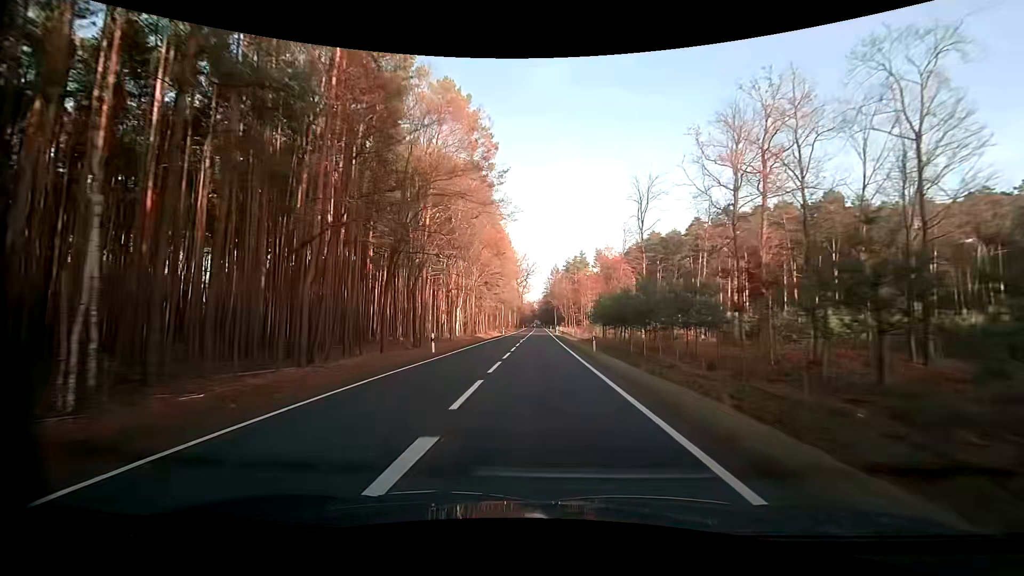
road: primary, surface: asphalt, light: Day
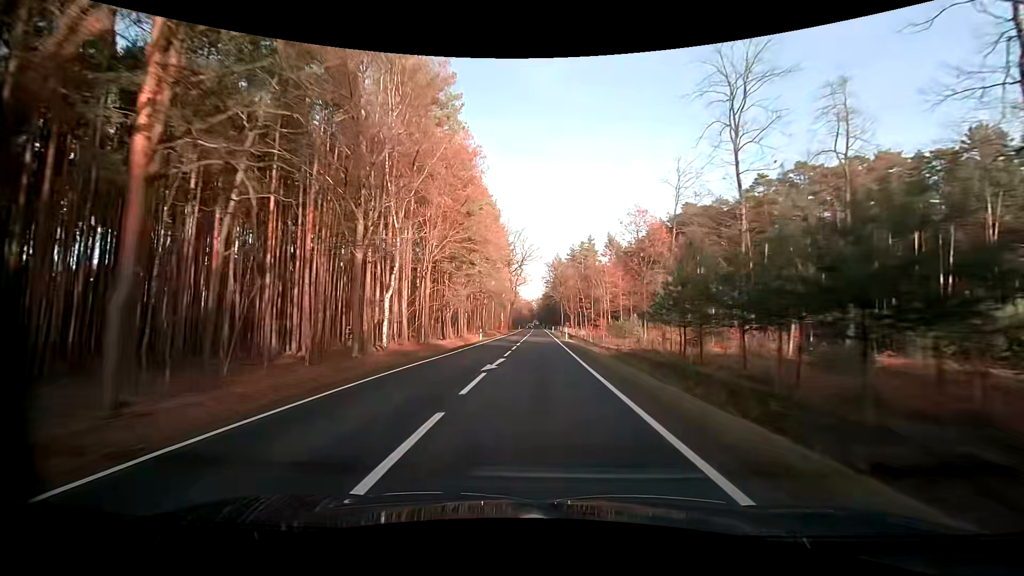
(+0.1, +28.6) m; 0°
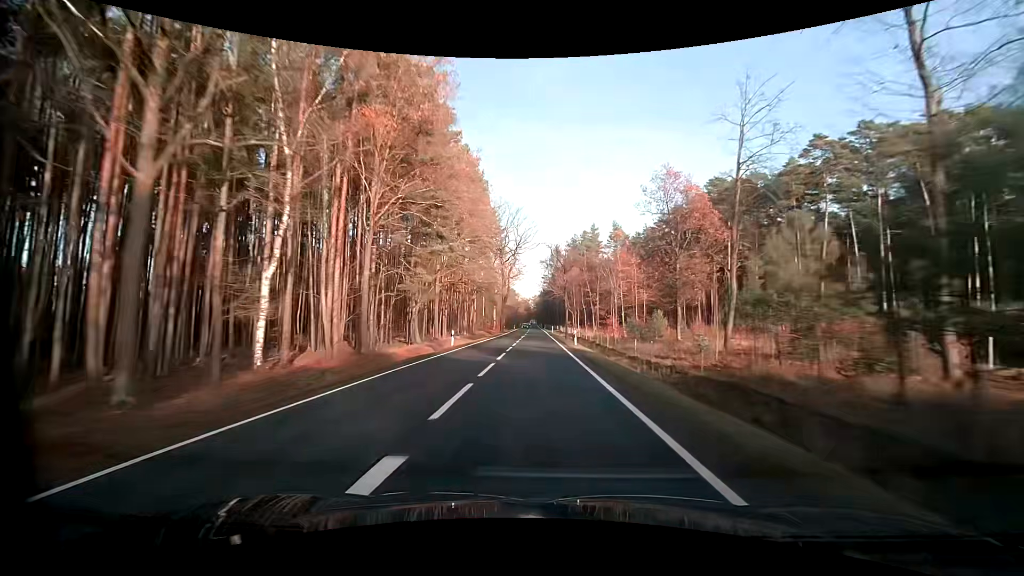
(+0.1, +14.6) m; +1°
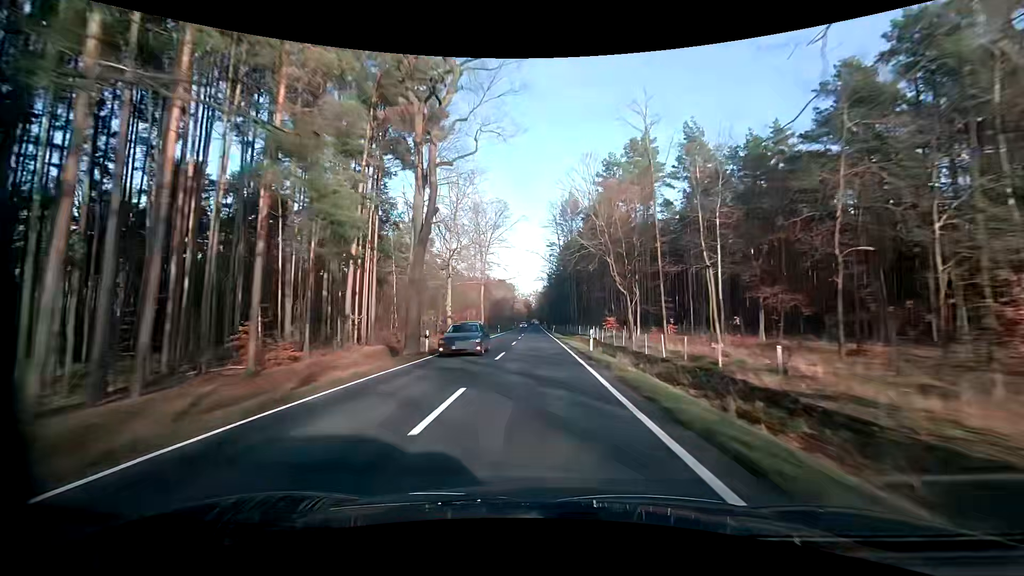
(0.0, +59.3) m; 0°
